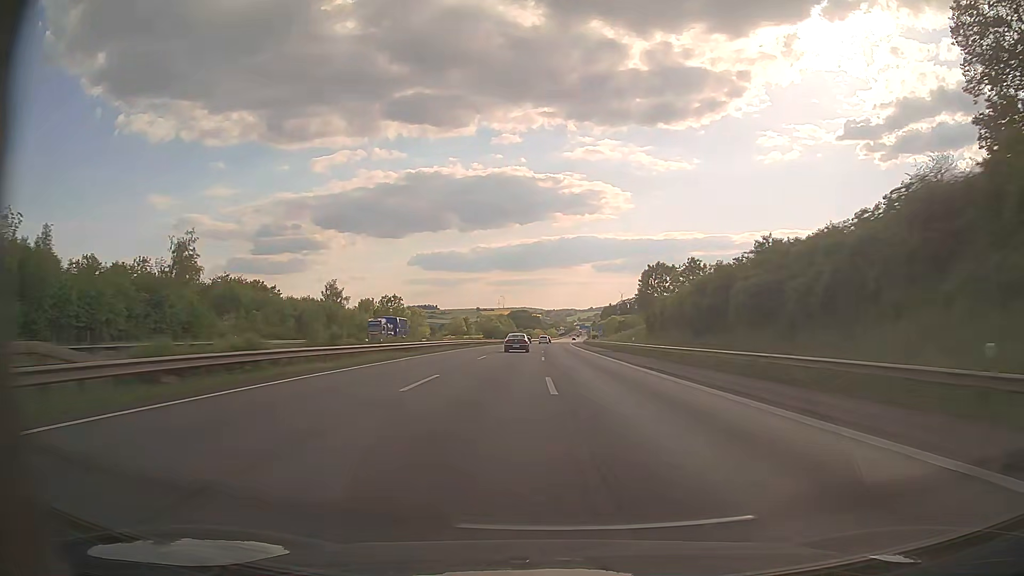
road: motorway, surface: asphalt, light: Day
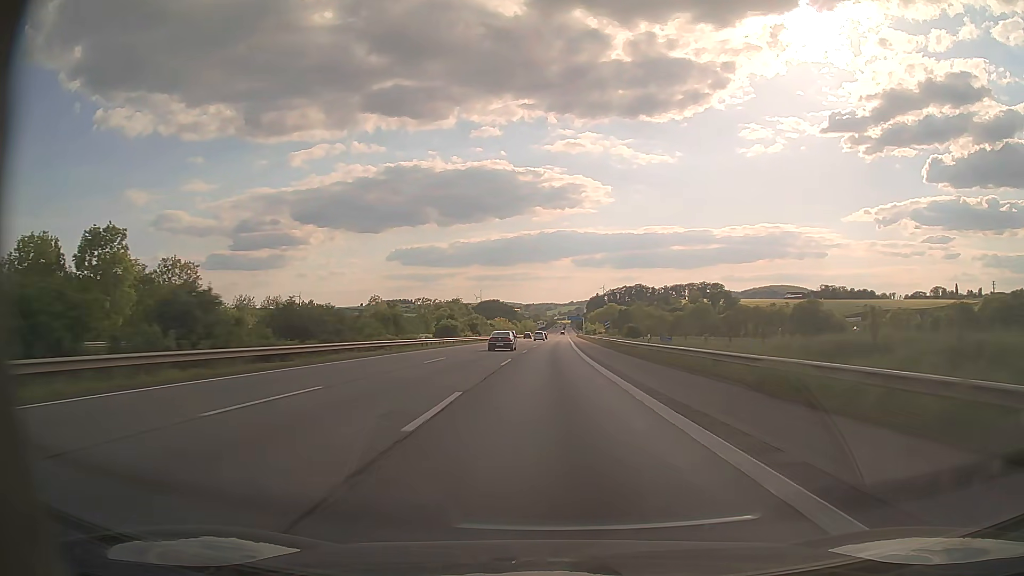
(+2.5, +118.6) m; +2°
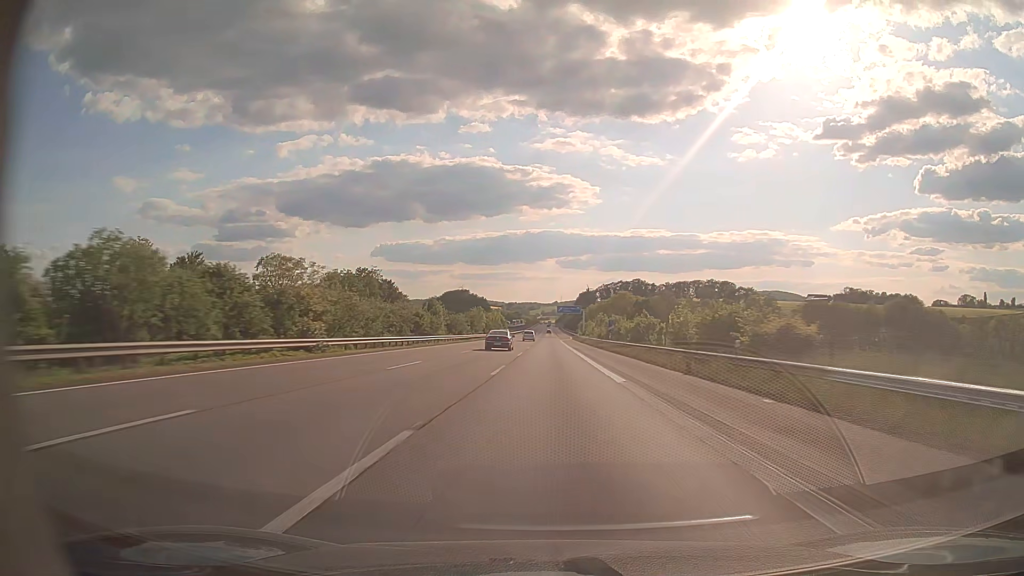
(+1.9, +116.3) m; +1°
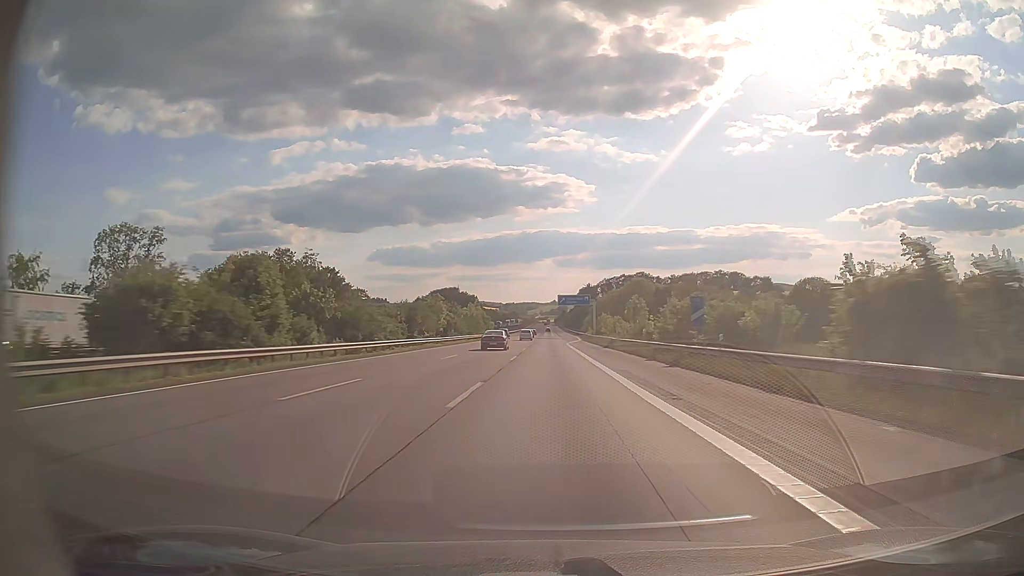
(+0.3, +45.9) m; 0°
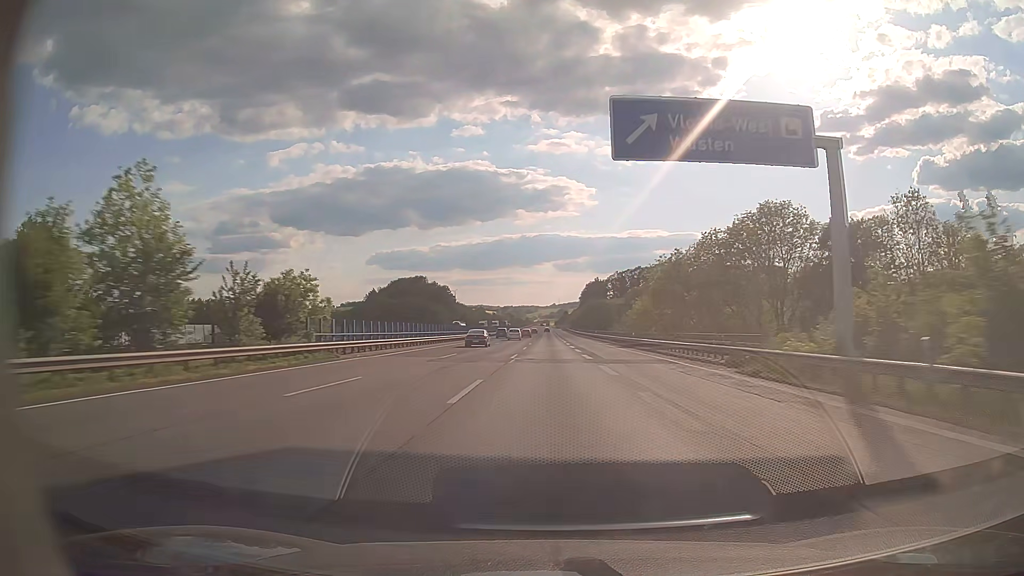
(0.0, +112.8) m; 0°
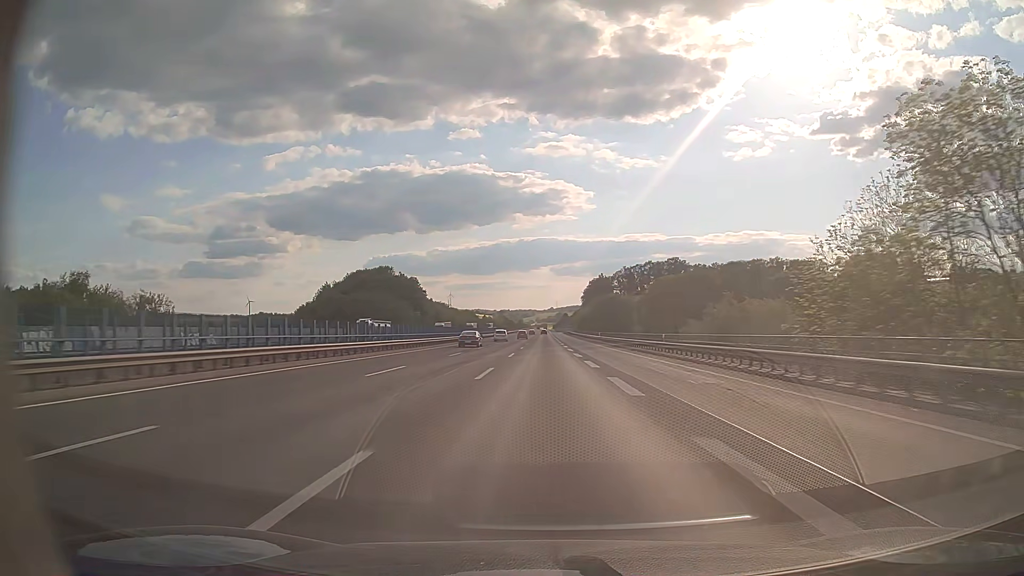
(+0.2, +66.5) m; 0°
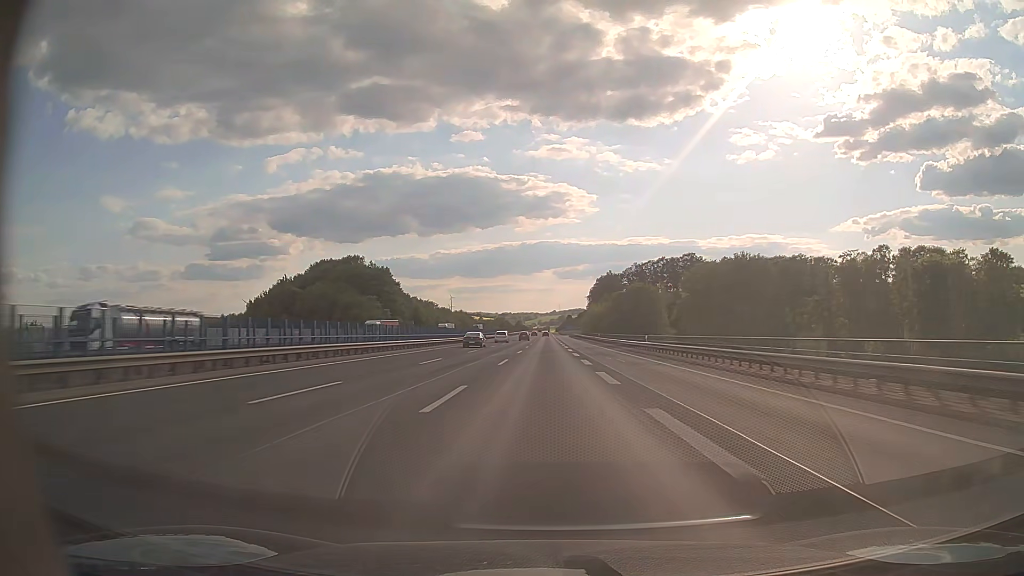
(-0.2, +44.2) m; 0°
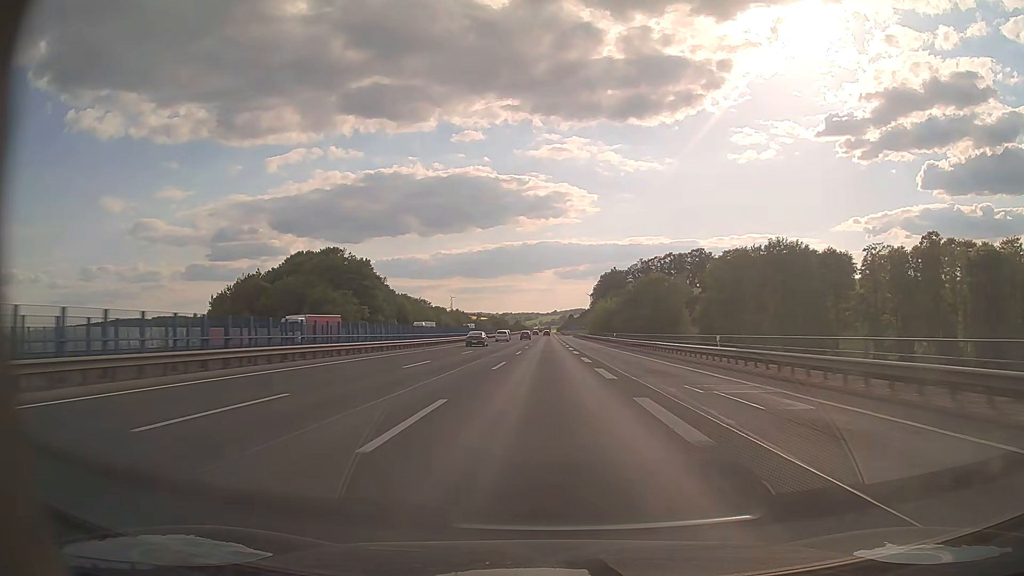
(0.0, +22.0) m; 0°
(0, +10) (0, +20) (0, +30) (0, +40) (0, +50) (0, +60) (0, +70) (0, +80) (0, +90) (0, +100) m
